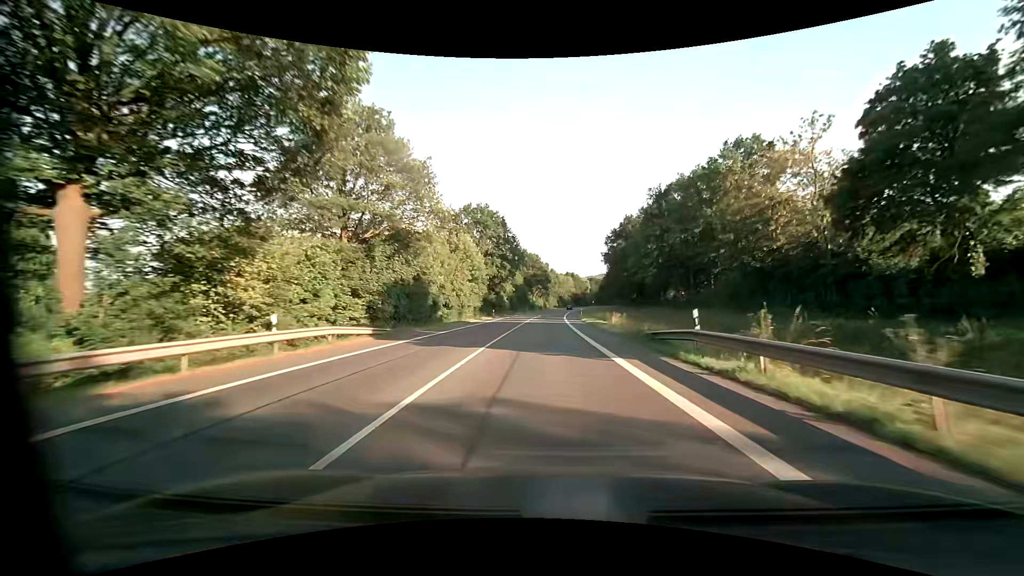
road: primary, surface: asphalt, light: Day
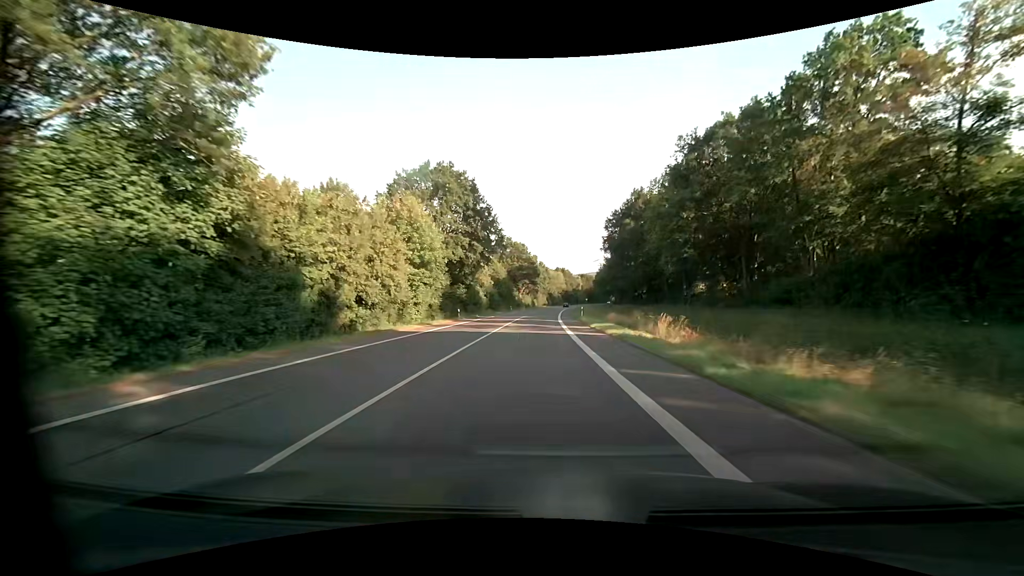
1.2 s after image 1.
(+0.2, +21.0) m; +1°
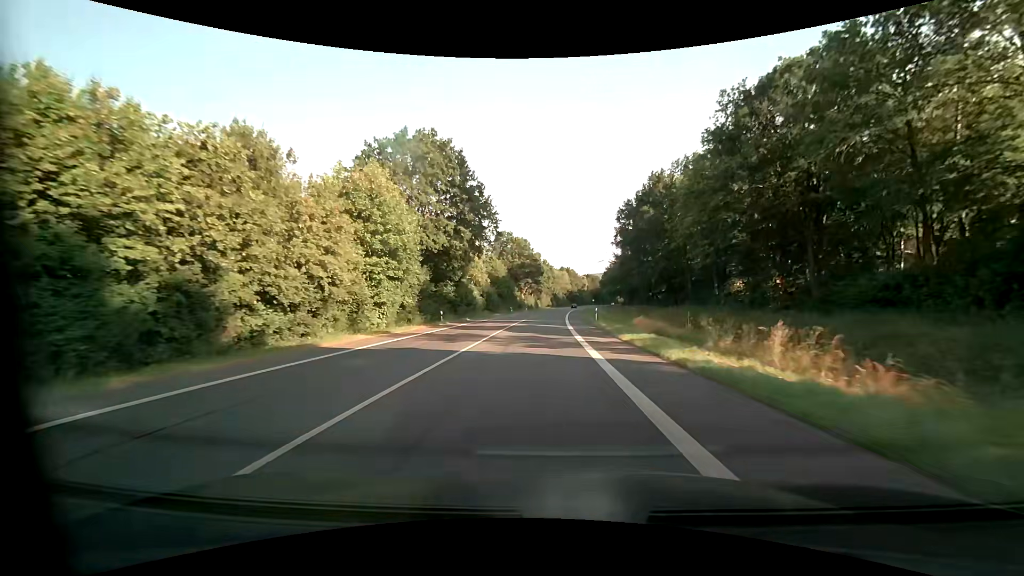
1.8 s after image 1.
(0.0, +10.5) m; 0°
(0, +10) (0, +20) (0, +30) (0, +40) (+1, +50) (+1, +60) (+1, +70) (+2, +80) (+3, +90) (+3, +100) m
